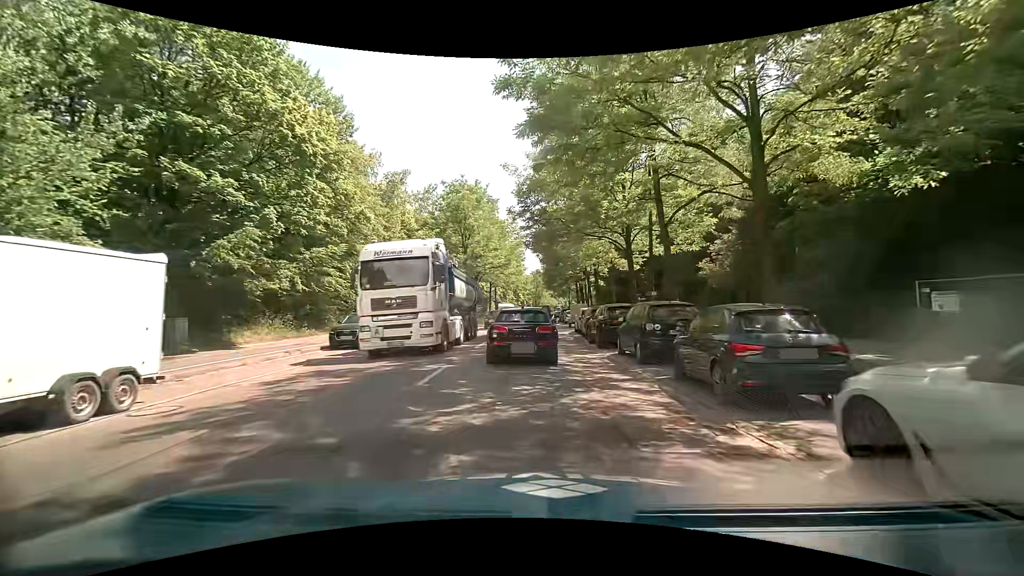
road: secondary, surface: asphalt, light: Day
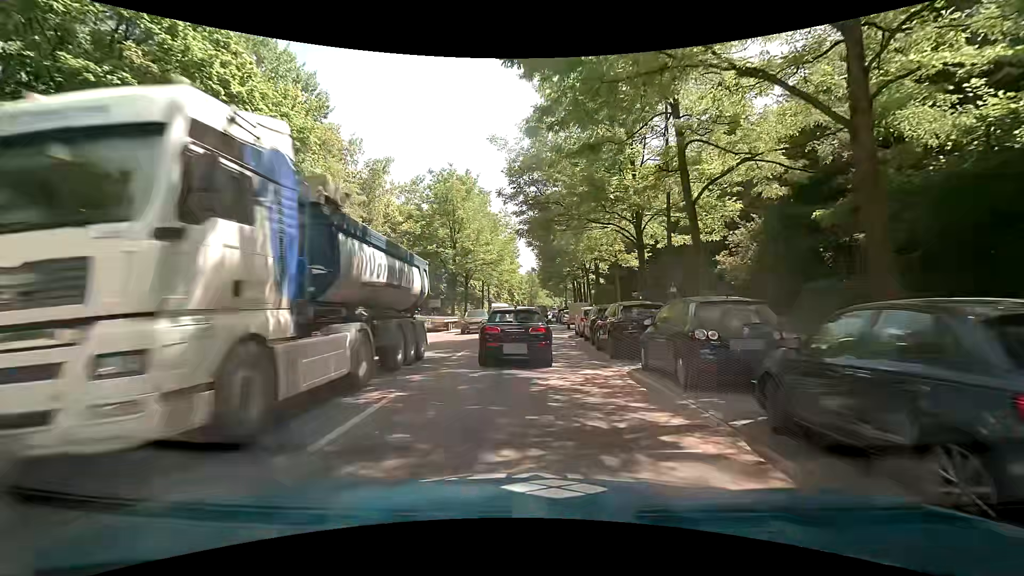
(0.0, +4.1) m; +1°
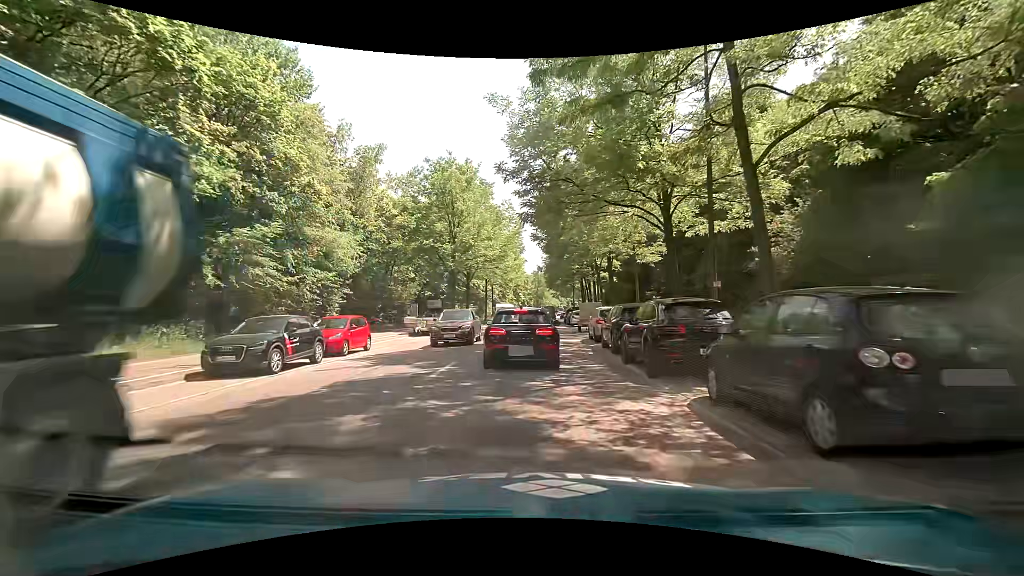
(-0.1, +3.9) m; -1°
